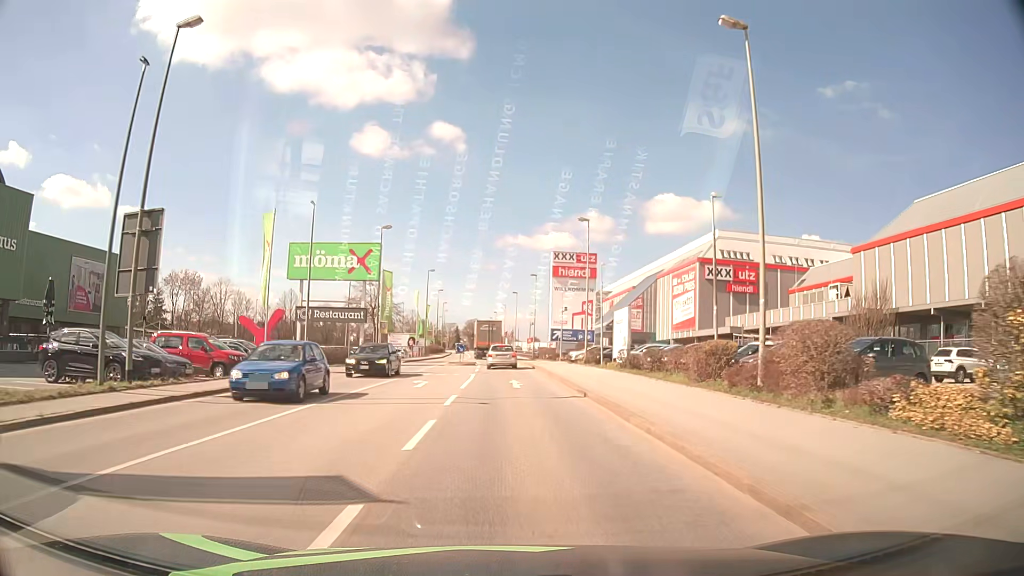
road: tertiary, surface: asphalt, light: Day
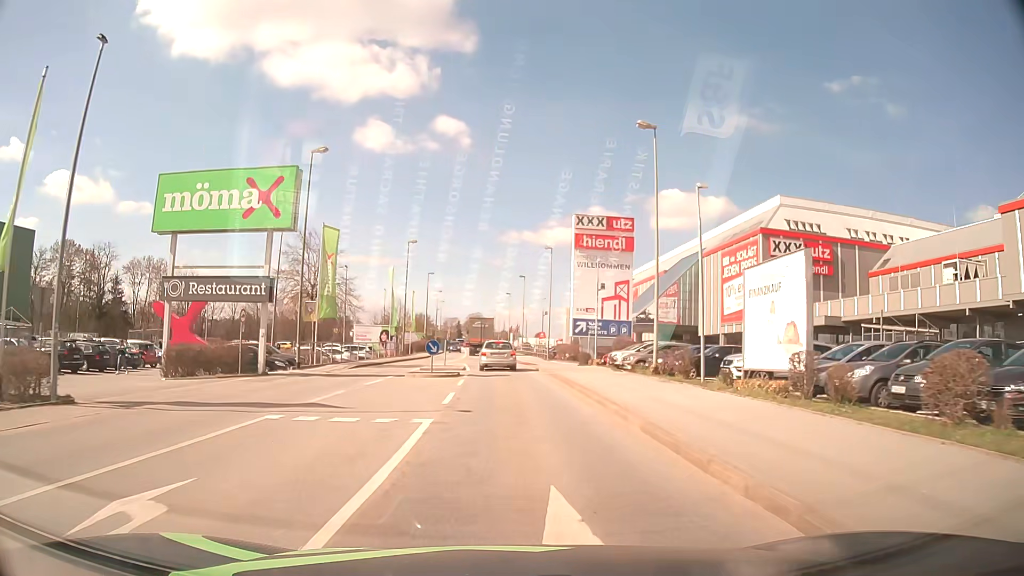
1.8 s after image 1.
(-0.1, +20.0) m; 0°
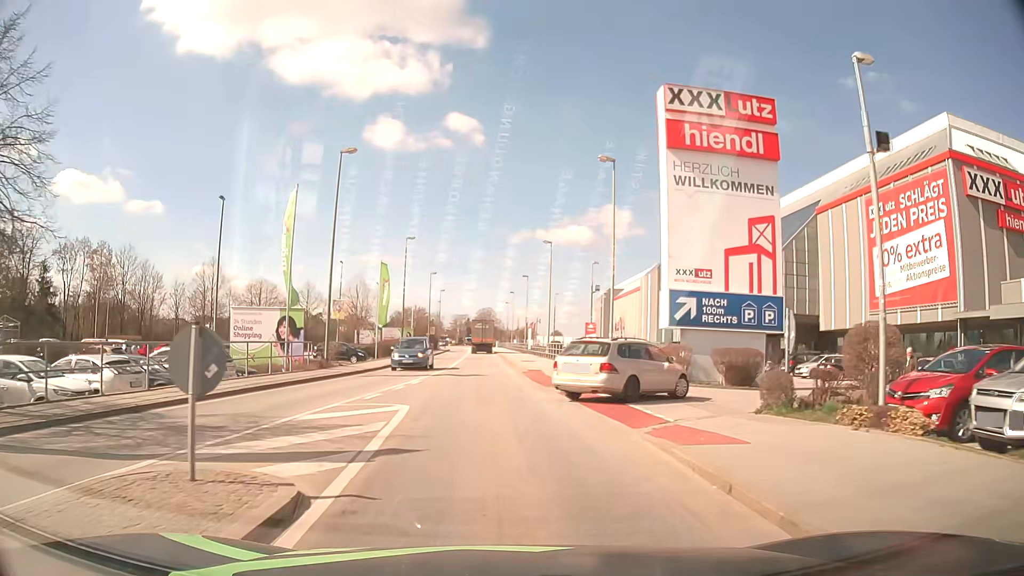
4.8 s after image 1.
(-0.4, +29.2) m; -2°
